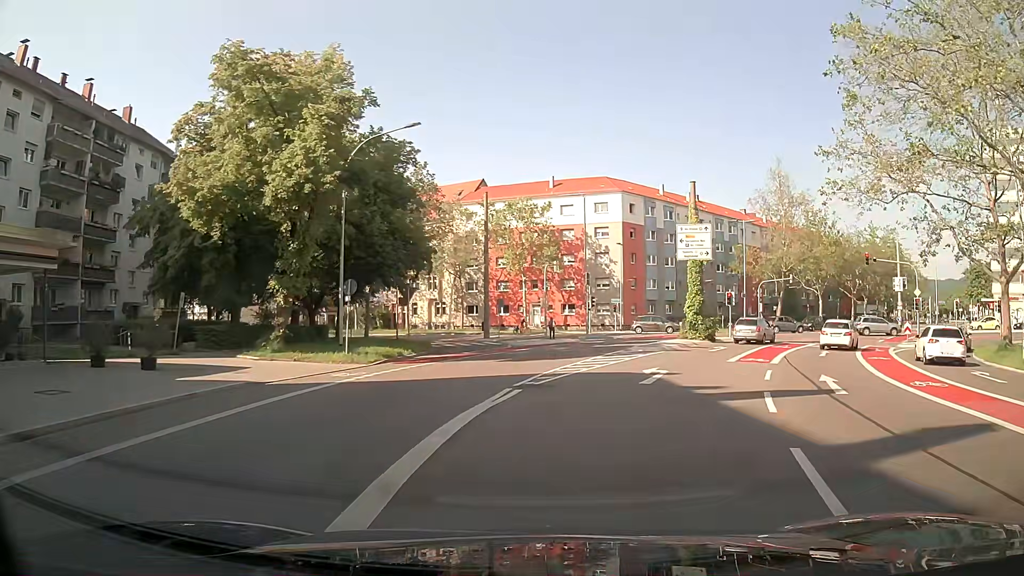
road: secondary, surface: asphalt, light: Day
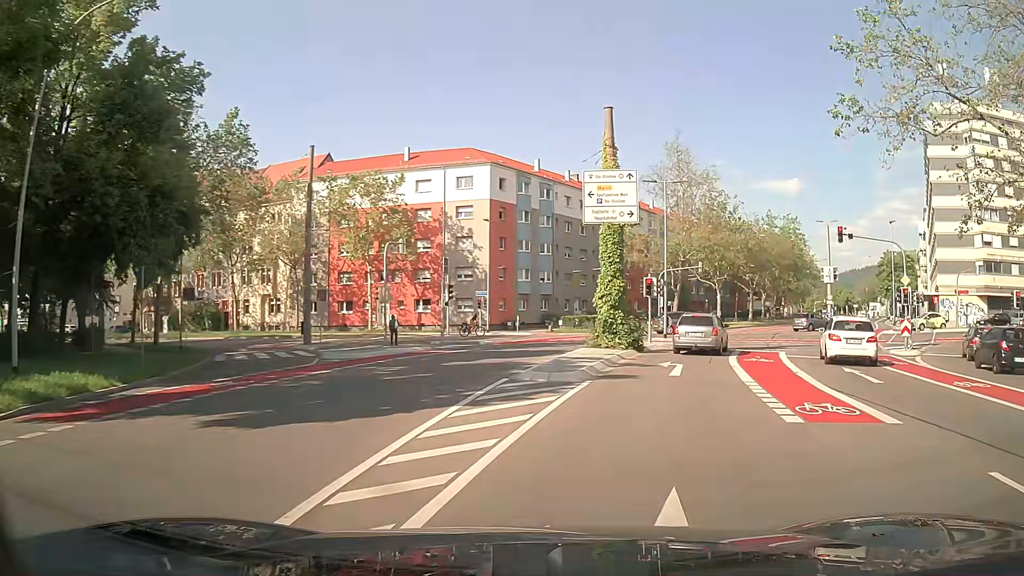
(+1.0, +14.0) m; +11°
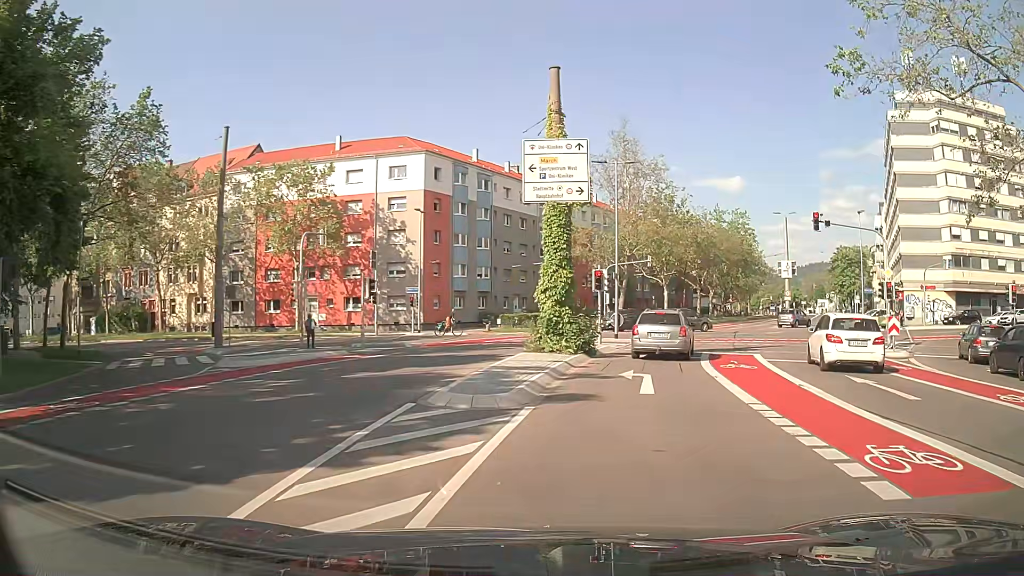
(+0.2, +4.1) m; +6°
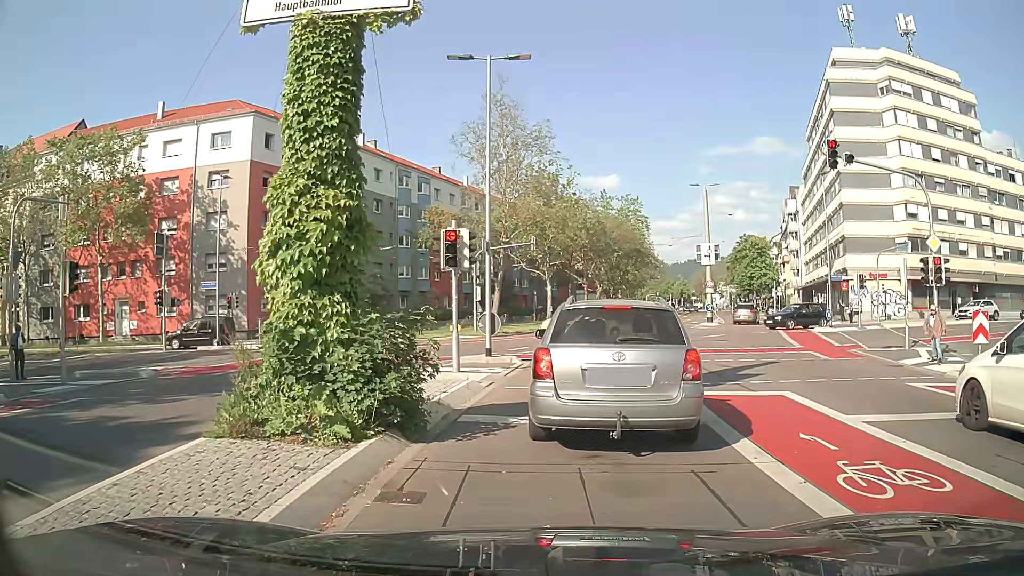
(+1.2, +12.7) m; +13°
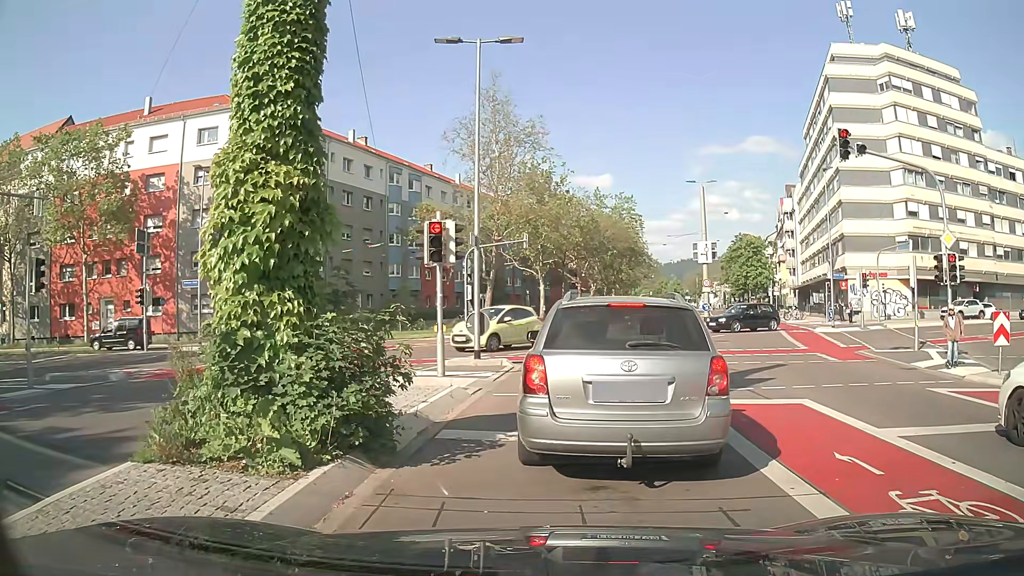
(0.0, +1.1) m; -1°
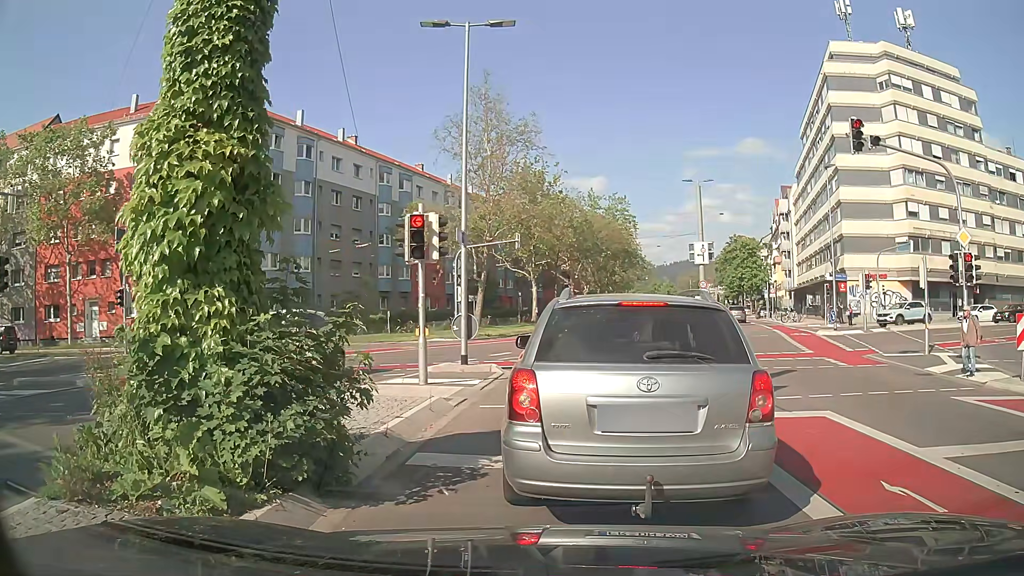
(0.0, +1.1) m; 0°
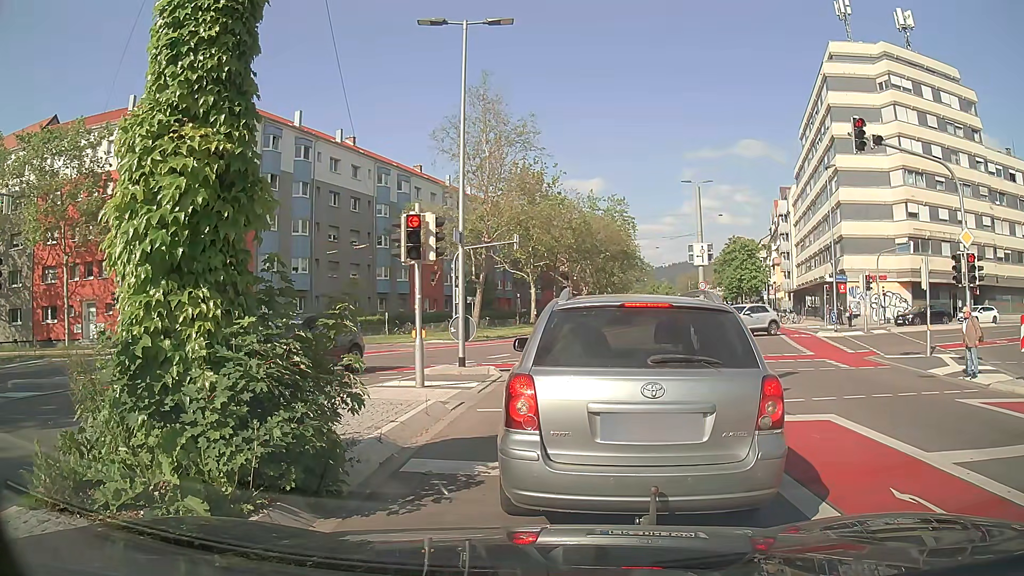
(0.0, +0.3) m; 0°
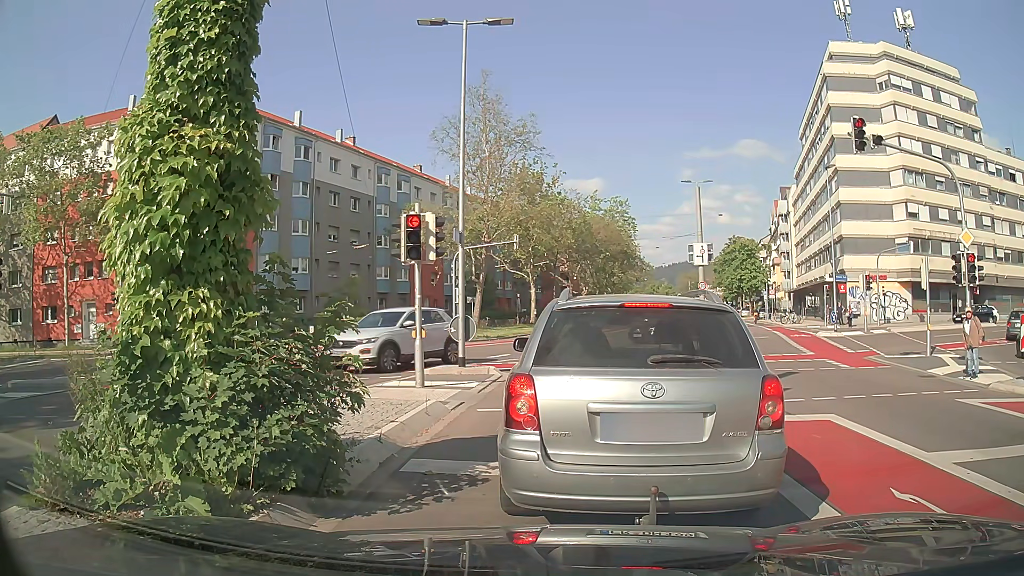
(0.0, 0.0) m; 0°
